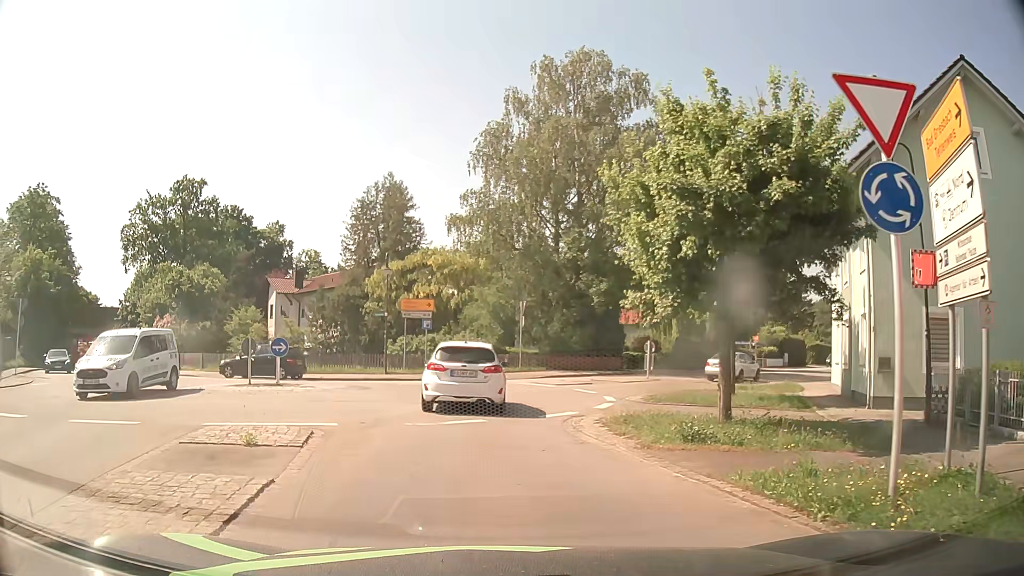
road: secondary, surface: asphalt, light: Day
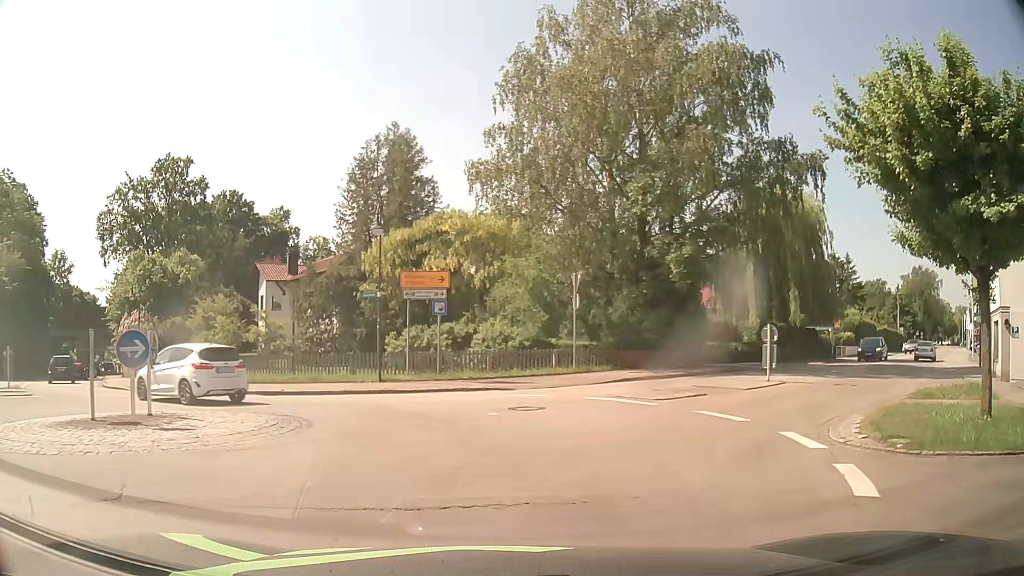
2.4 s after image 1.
(-0.7, +11.0) m; -2°
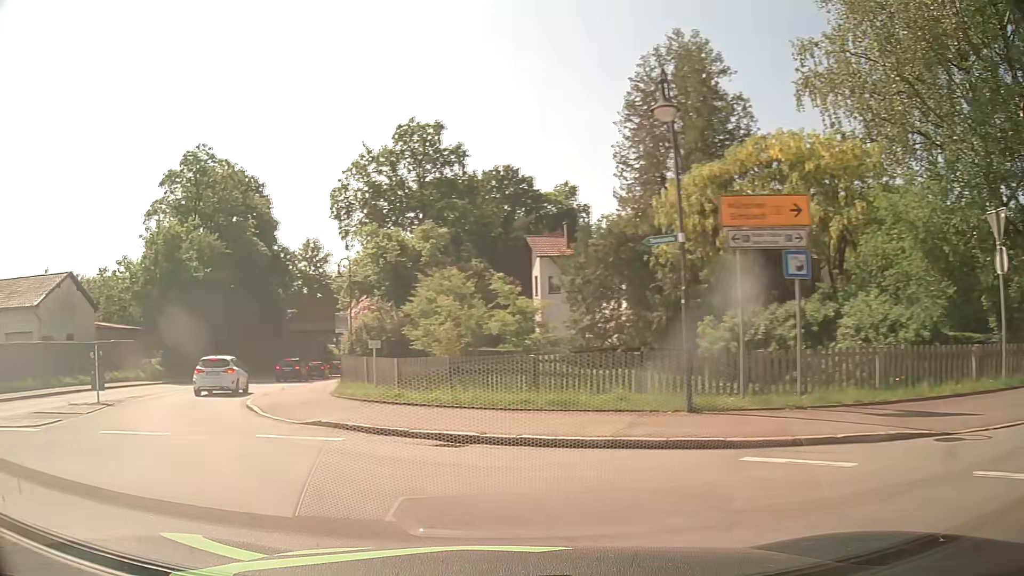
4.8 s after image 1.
(-1.4, +11.4) m; -26°
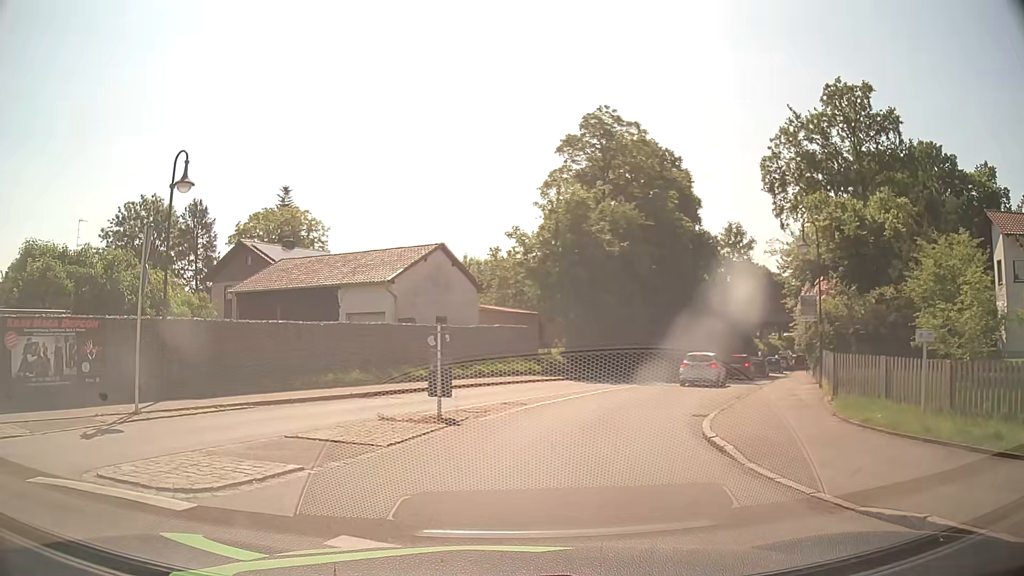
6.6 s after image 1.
(-2.9, +7.6) m; -36°
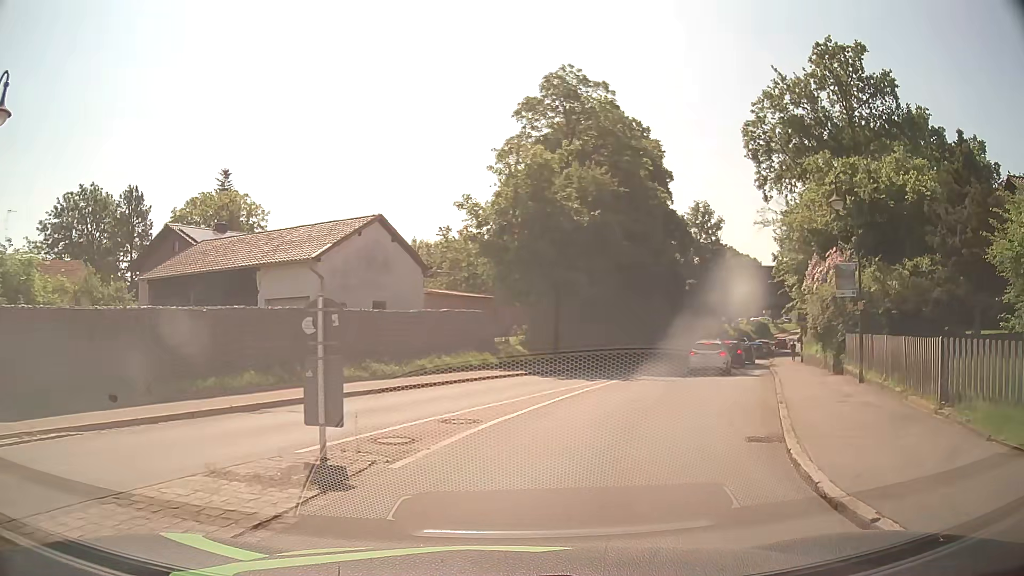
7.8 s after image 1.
(+0.1, +5.8) m; +5°
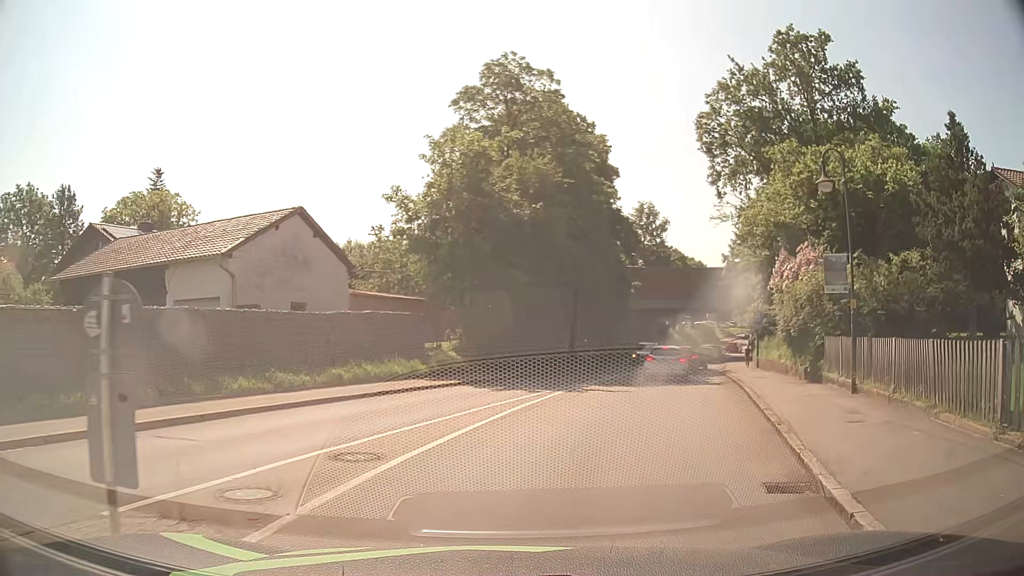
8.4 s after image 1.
(+0.1, +3.0) m; +5°
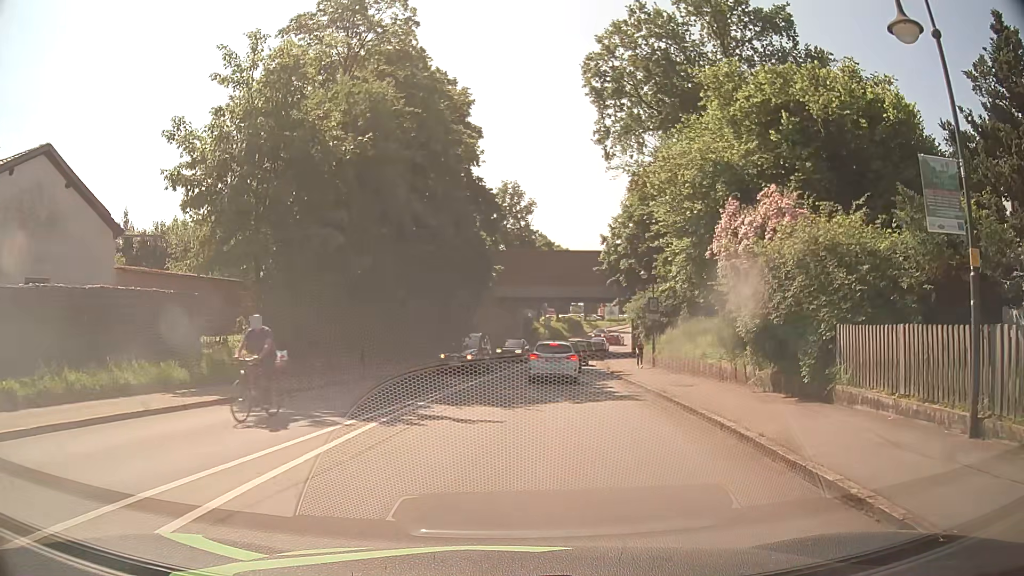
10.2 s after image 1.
(+1.0, +9.1) m; +12°
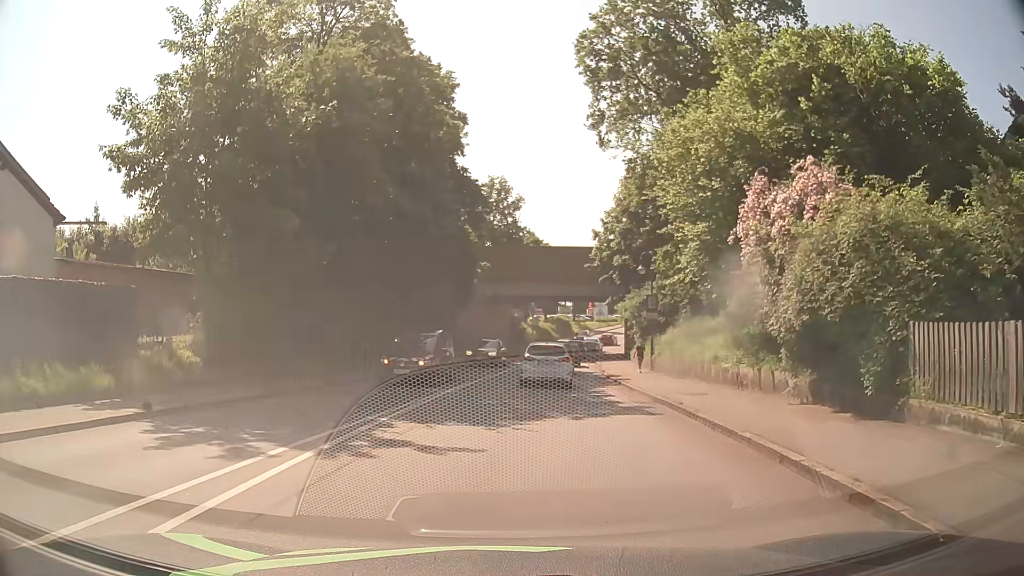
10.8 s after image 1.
(0.0, +2.9) m; +1°
